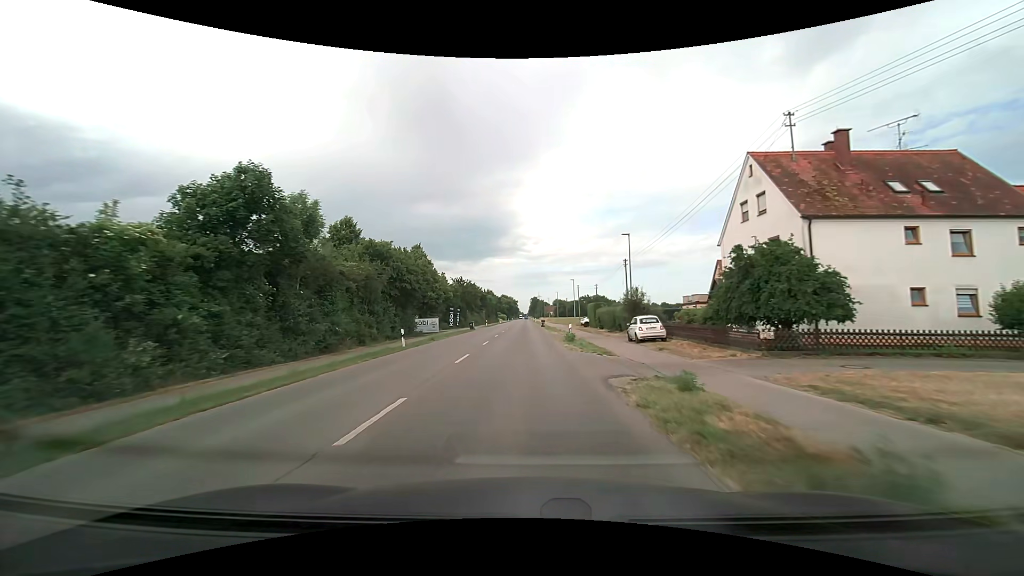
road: tertiary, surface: asphalt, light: Day
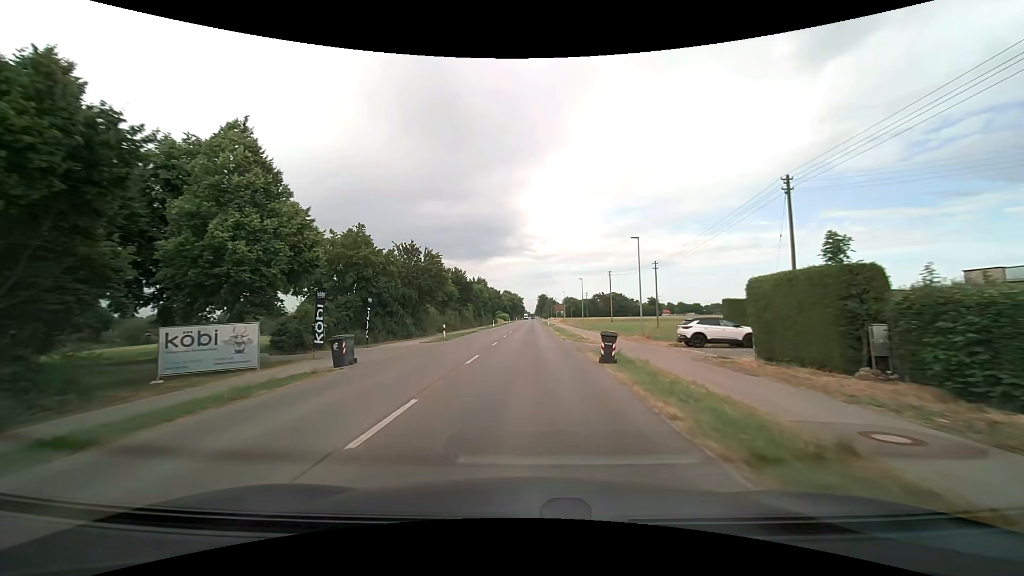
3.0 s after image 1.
(-0.6, +45.2) m; -1°
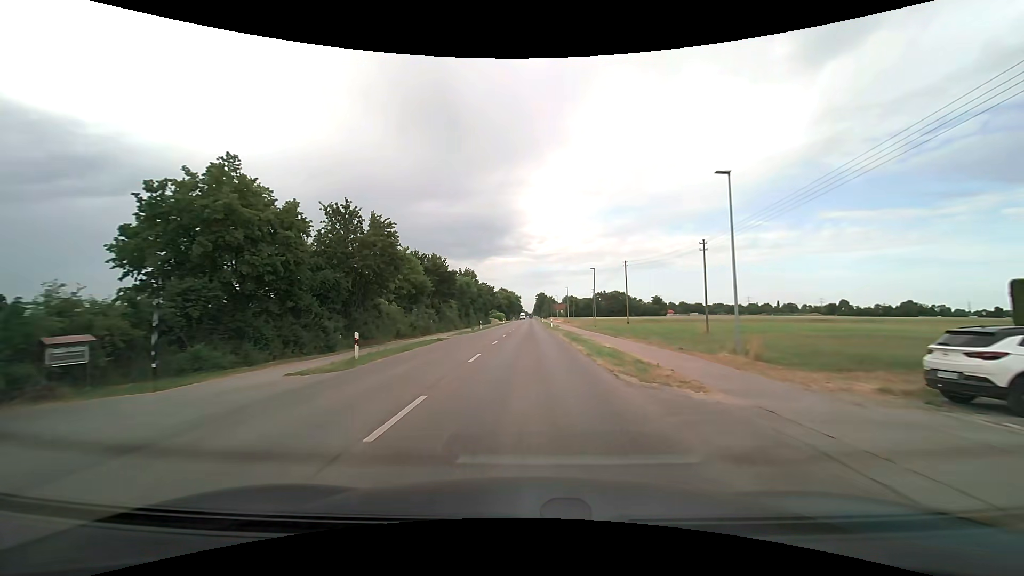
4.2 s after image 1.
(0.0, +17.8) m; 0°
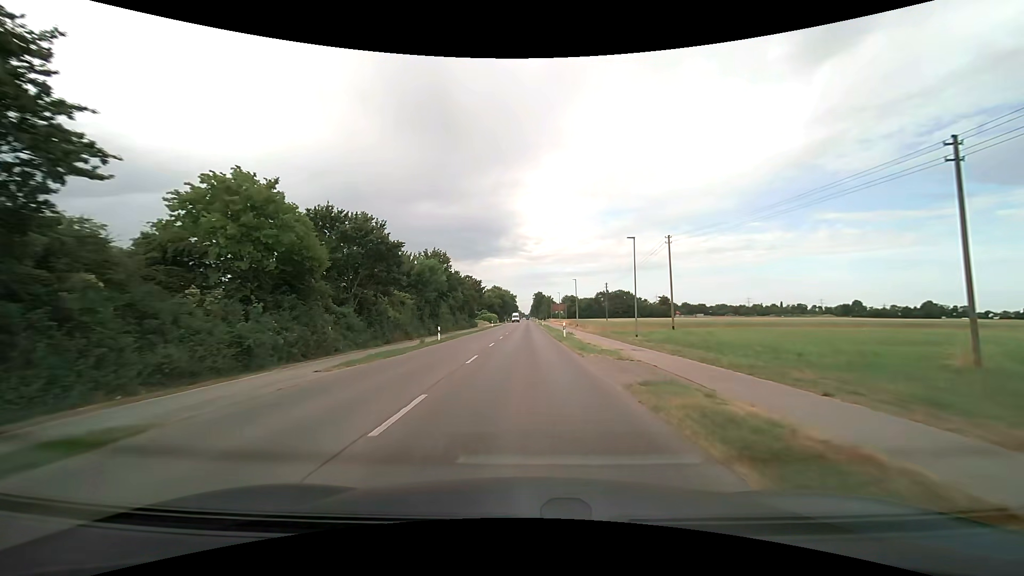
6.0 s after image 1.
(+0.1, +26.7) m; 0°
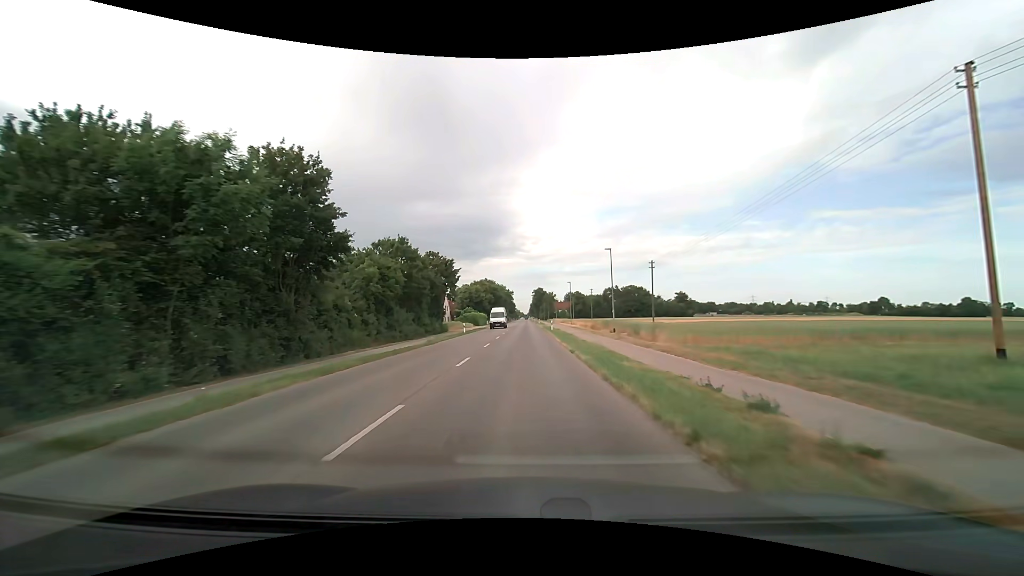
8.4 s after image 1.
(+0.2, +37.2) m; 0°
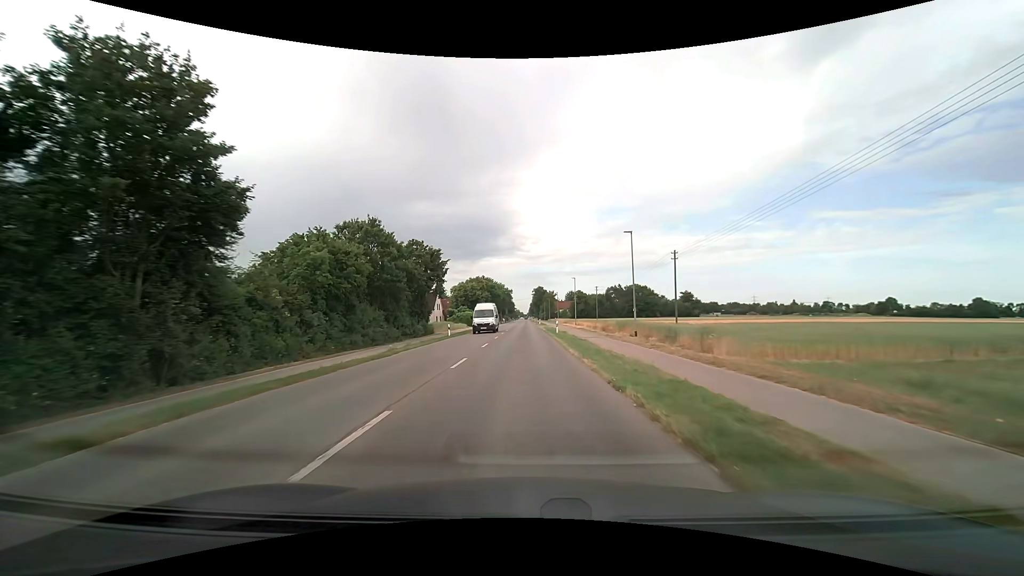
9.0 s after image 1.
(0.0, +9.6) m; 0°
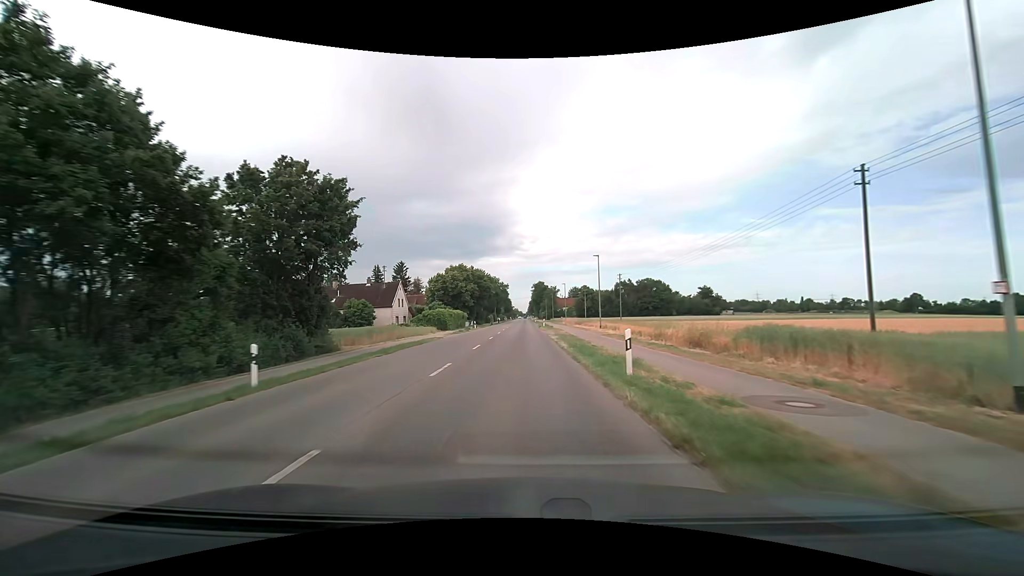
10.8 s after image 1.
(+0.1, +29.2) m; 0°
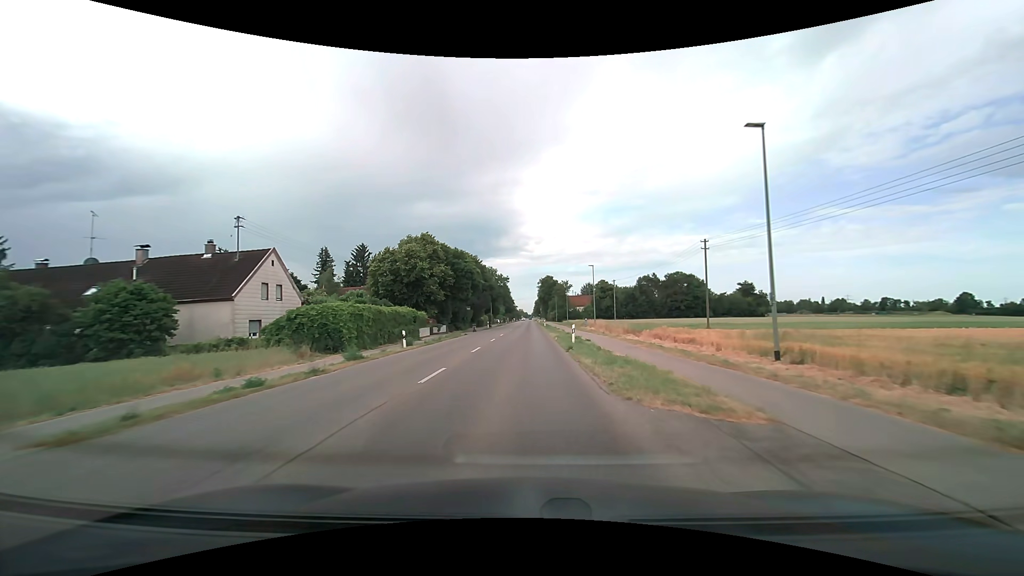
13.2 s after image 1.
(0.0, +37.0) m; 0°
(0, +10) (0, +20) (0, +30) (0, +40) (0, +50) (0, +60) (0, +70) (0, +80) (0, +90) (0, +100) m
